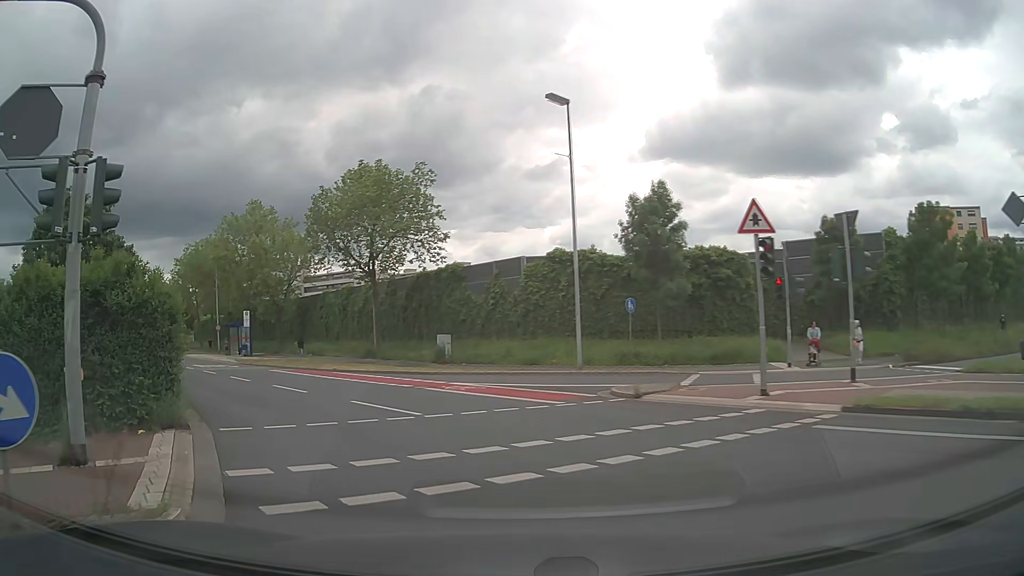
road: secondary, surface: asphalt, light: Day
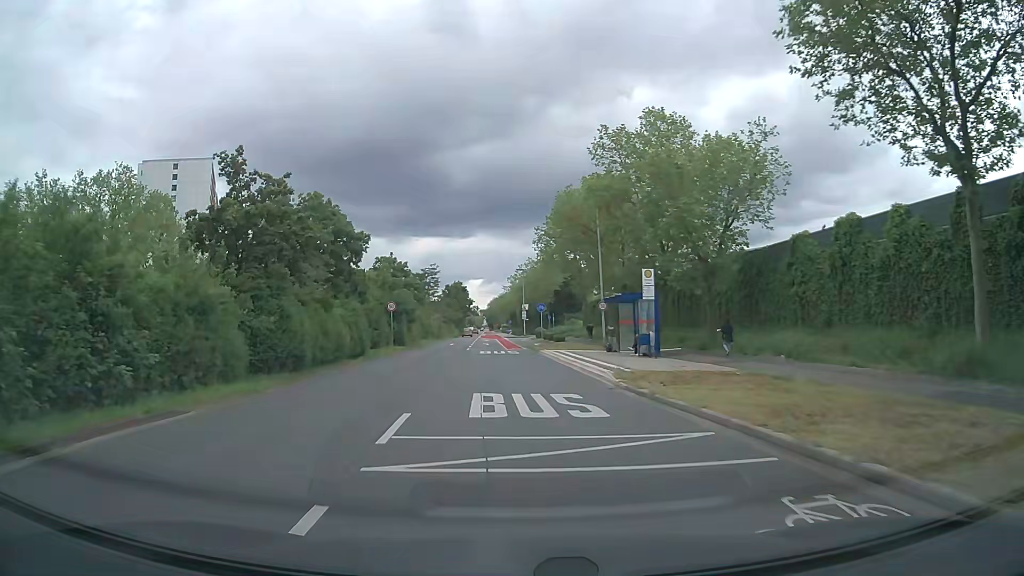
(-9.9, +25.9) m; -36°
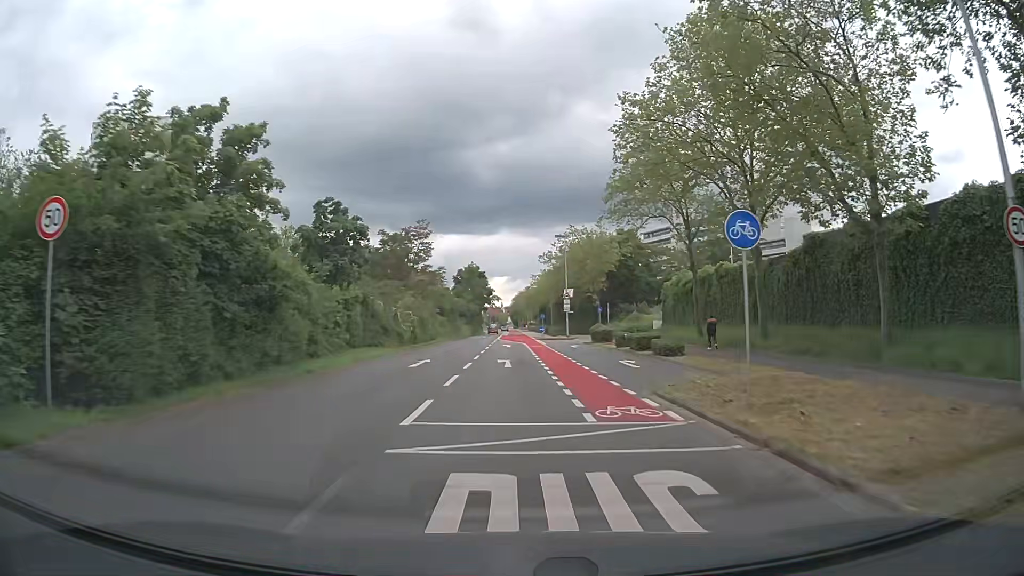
(-1.5, +35.7) m; -3°
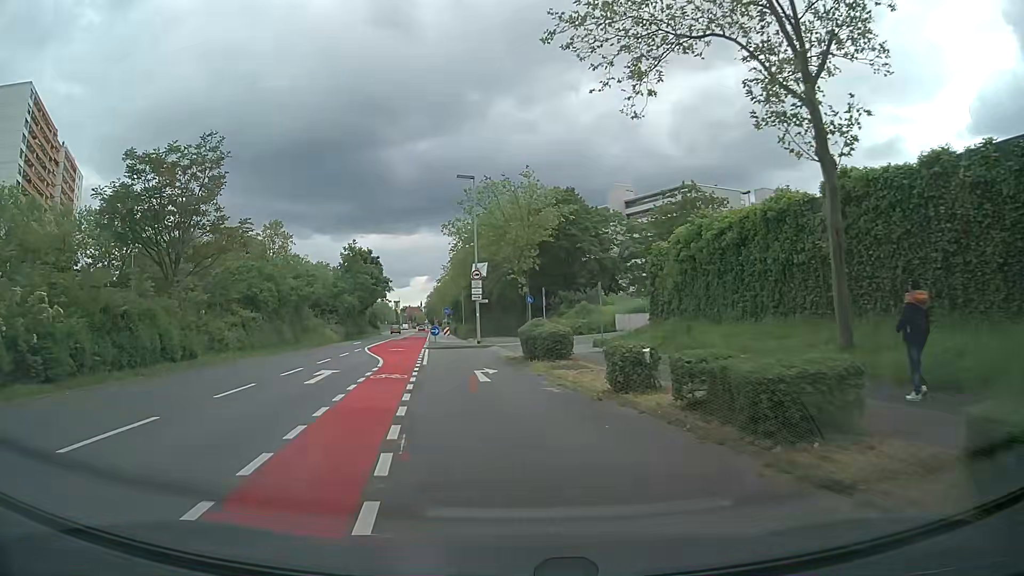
(+2.5, +26.7) m; +8°
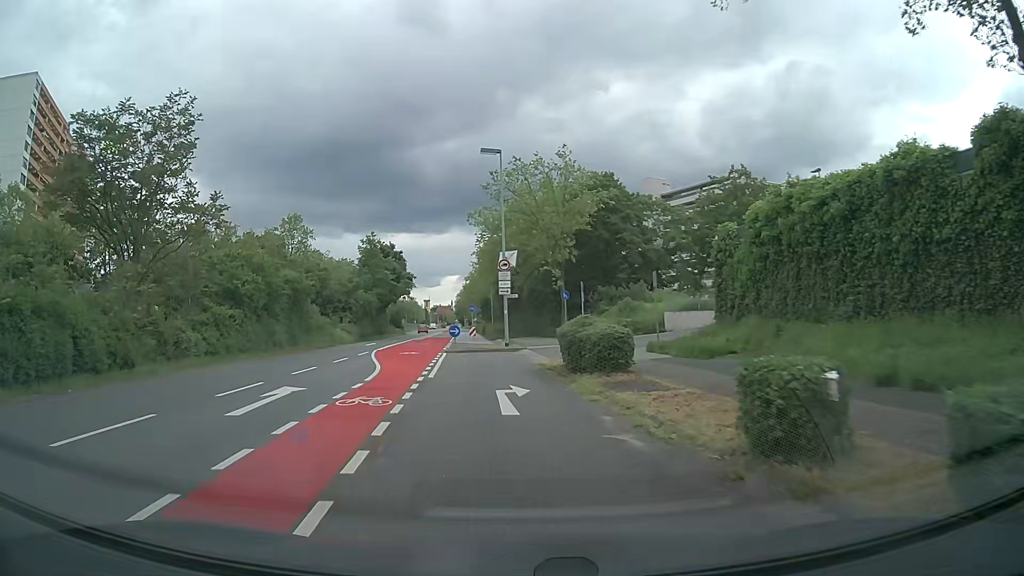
(-0.2, +6.1) m; -4°
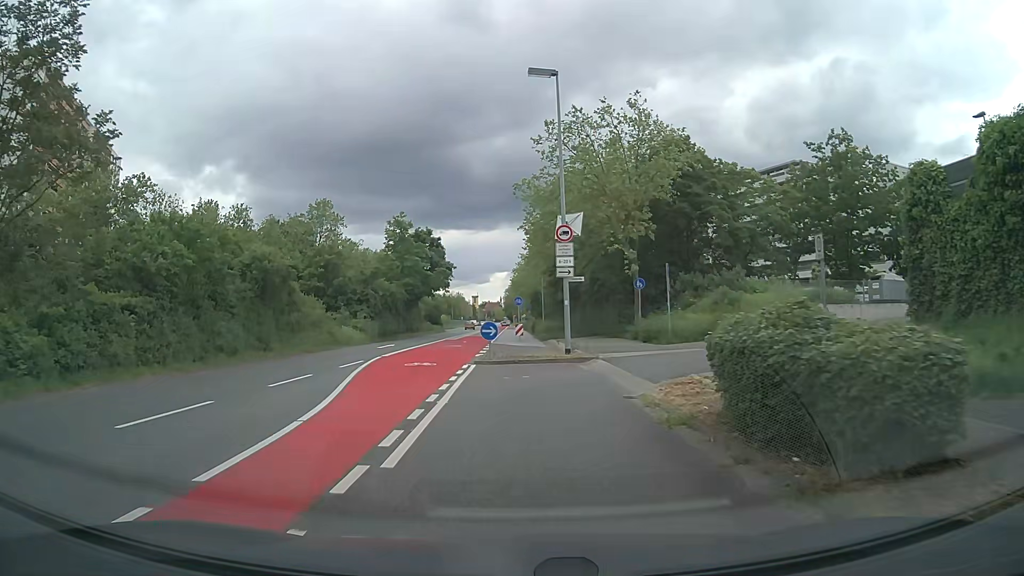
(-0.5, +10.9) m; -5°
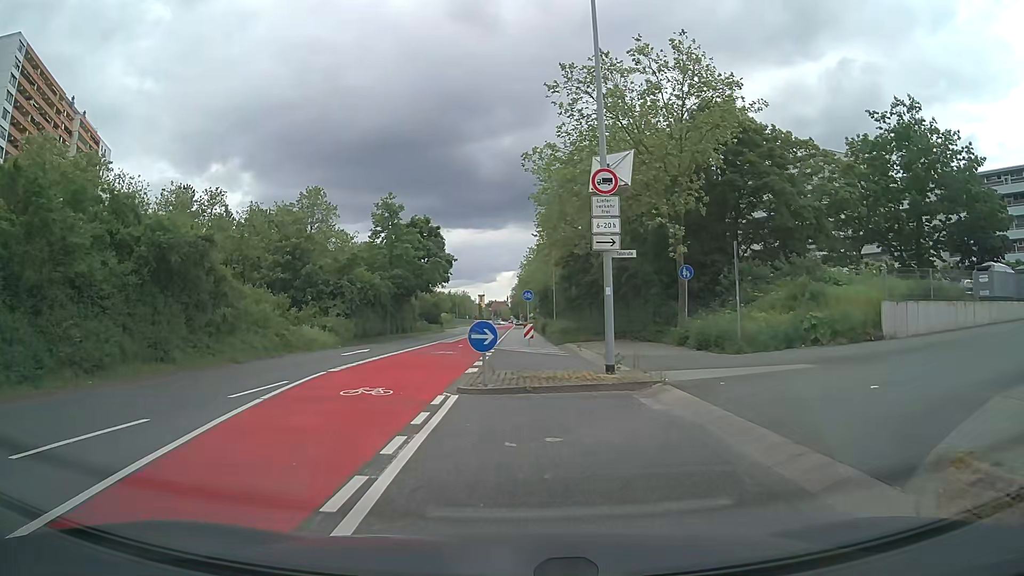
(-0.1, +8.3) m; 0°
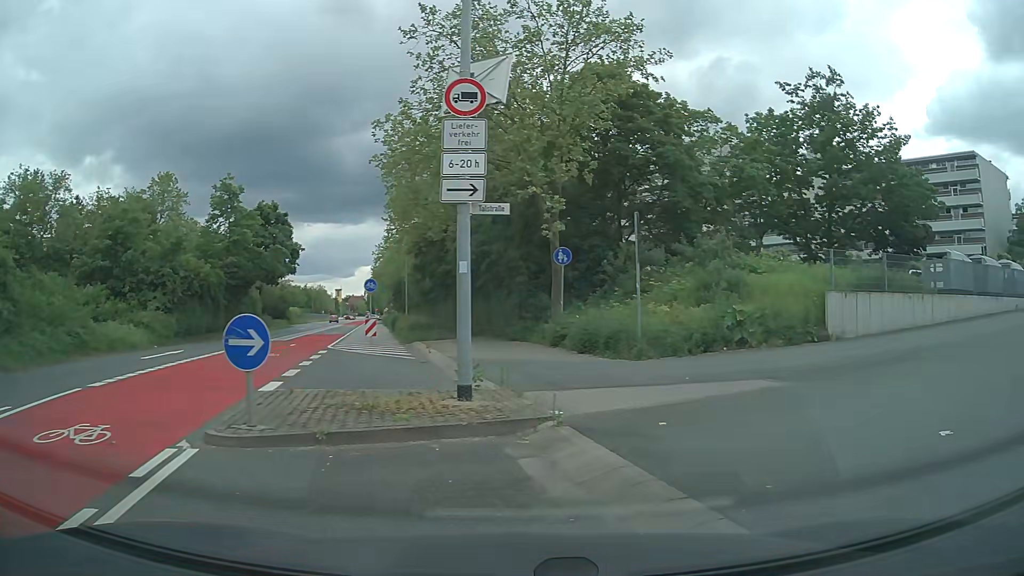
(+0.3, +5.0) m; +11°
